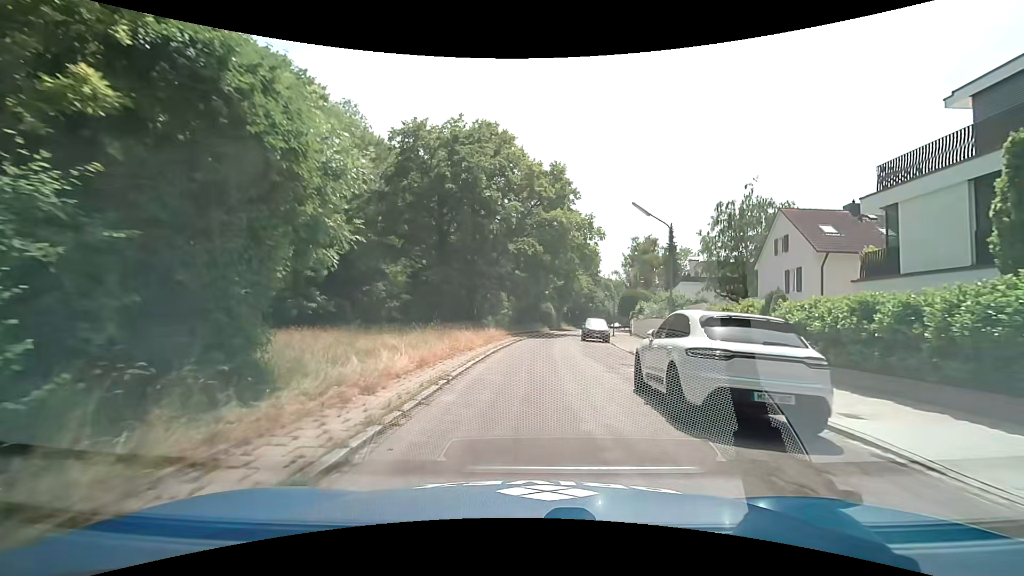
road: residential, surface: asphalt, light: Day
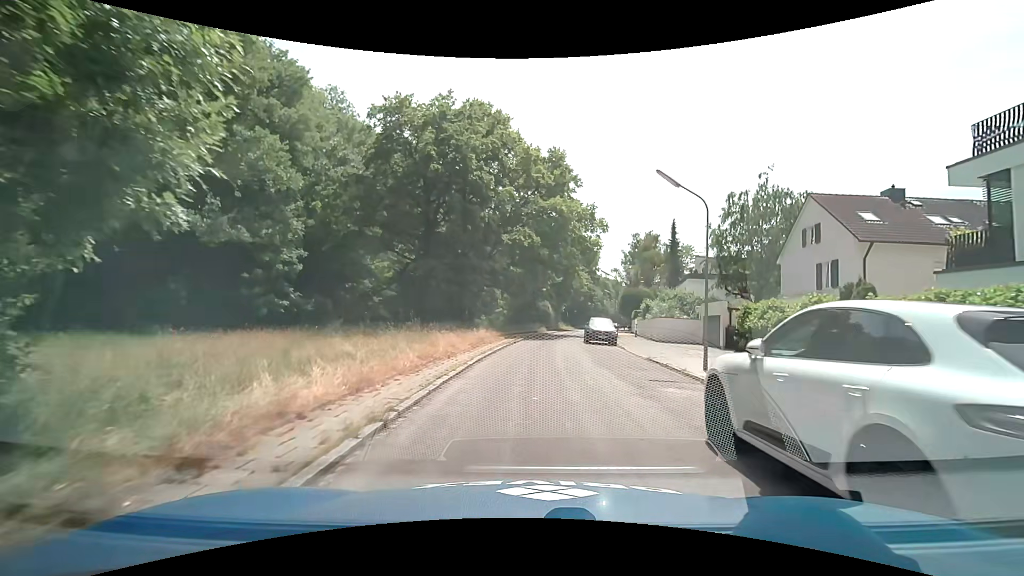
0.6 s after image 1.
(0.0, +4.3) m; +1°
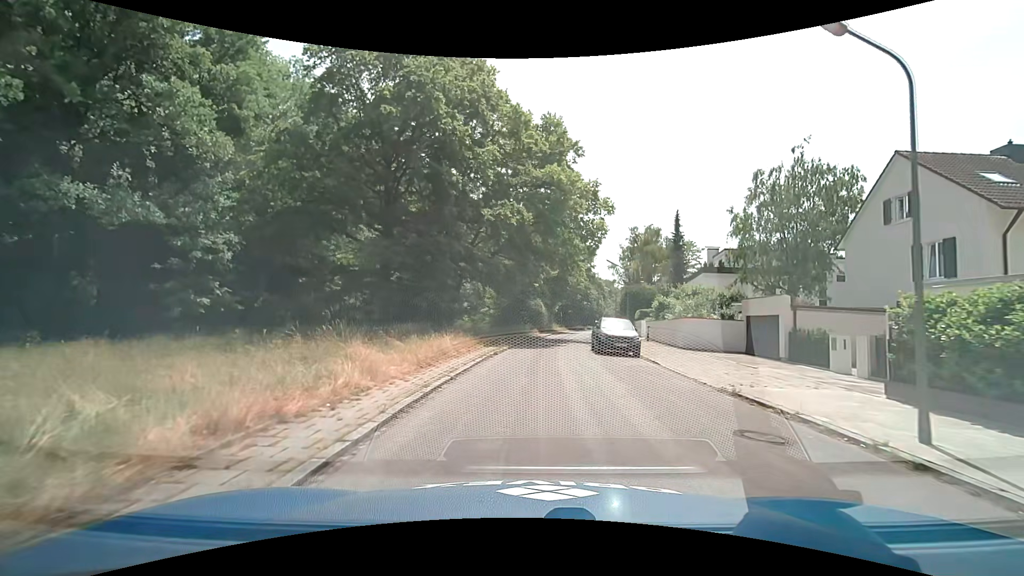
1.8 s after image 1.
(0.0, +8.6) m; +1°
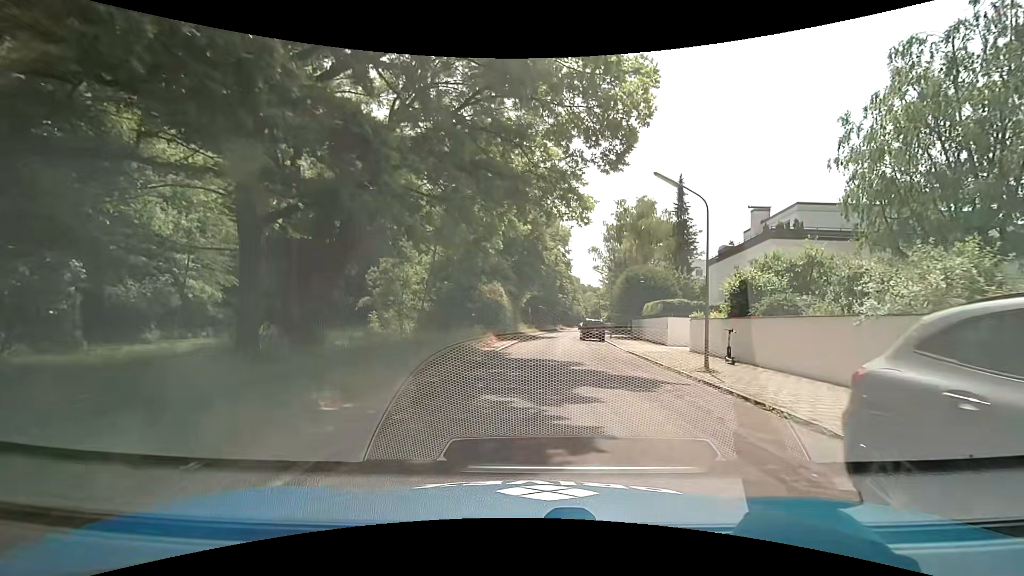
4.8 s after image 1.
(+0.7, +21.6) m; +4°
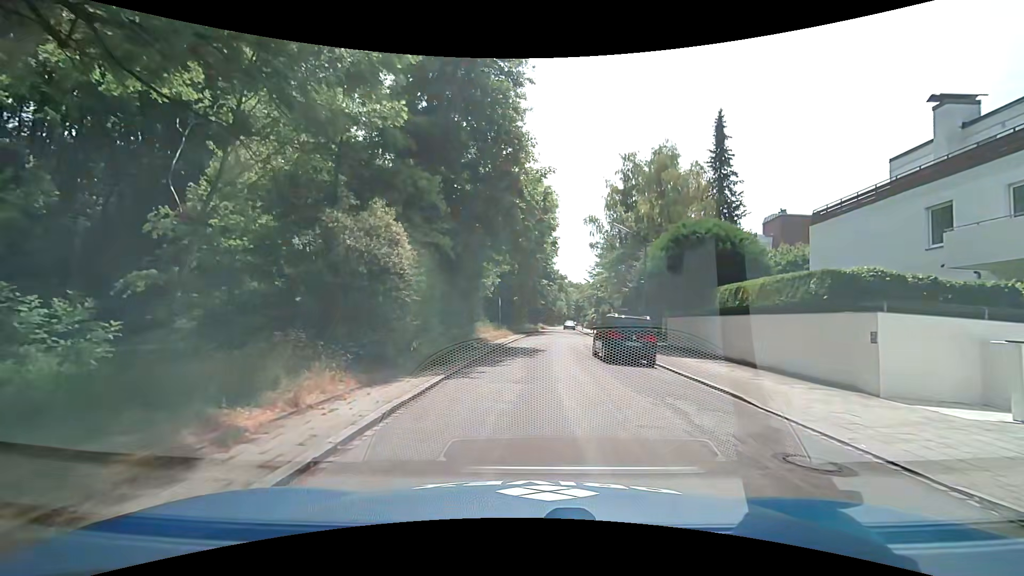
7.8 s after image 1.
(+0.5, +20.8) m; +3°
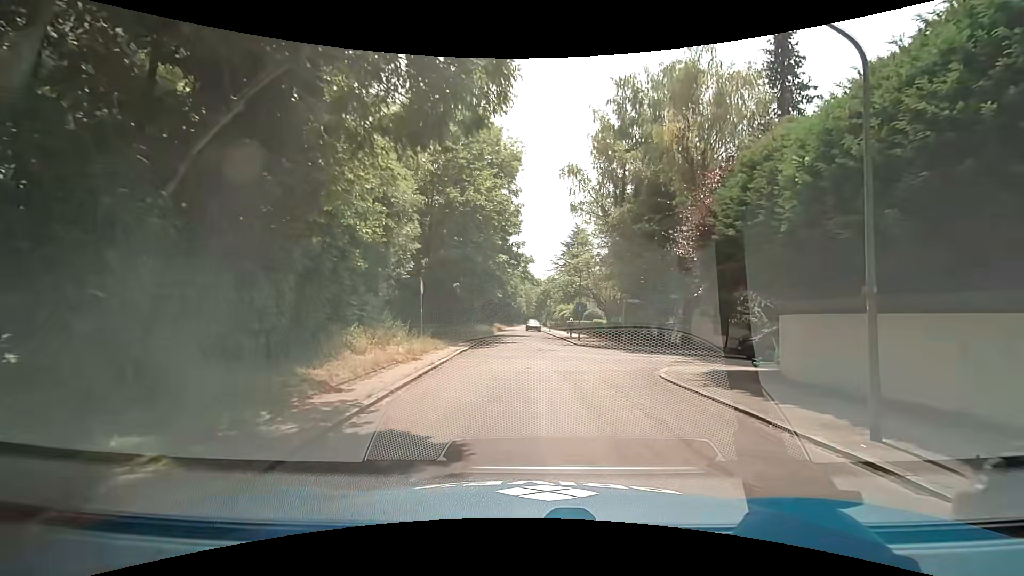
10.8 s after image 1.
(+0.1, +18.0) m; +5°
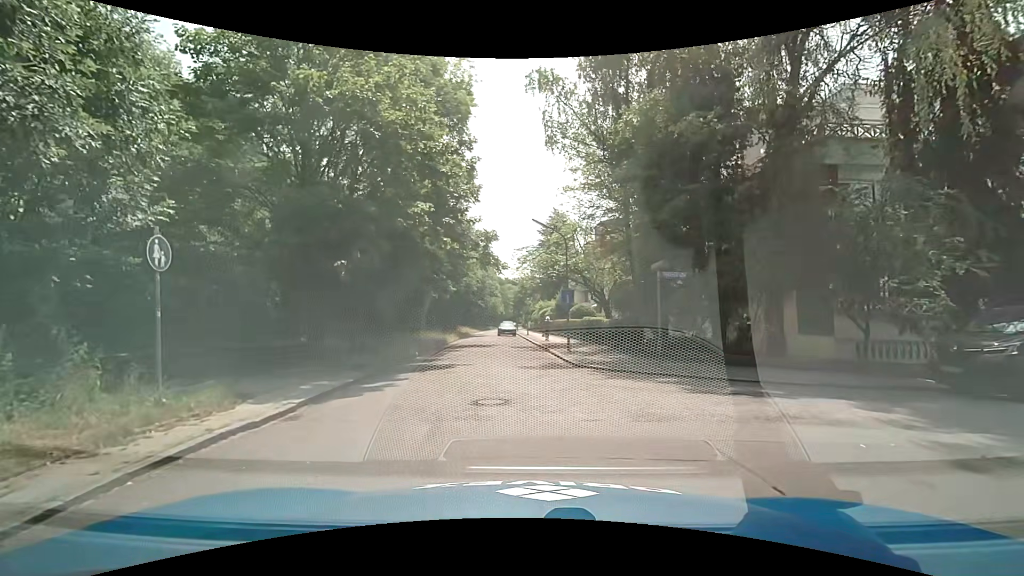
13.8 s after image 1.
(+0.9, +13.9) m; +3°
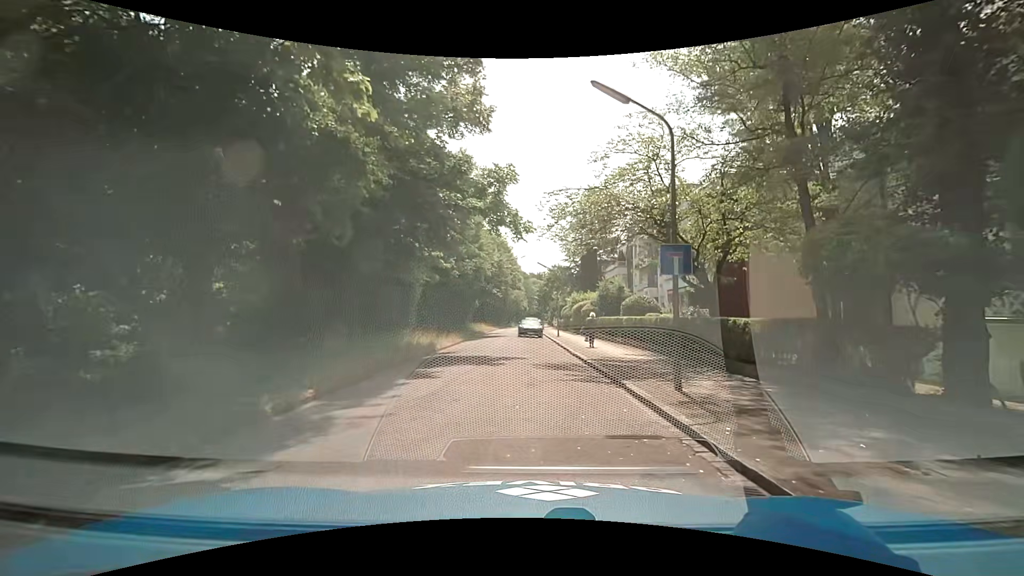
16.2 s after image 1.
(-0.7, +13.3) m; -3°
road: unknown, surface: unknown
(0, +10) (-2, +20) (-3, +30) (-3, +40) (-4, +50) (-4, +60) (-4, +70) (-4, +80) (-3, +90) (-3, +100) m
